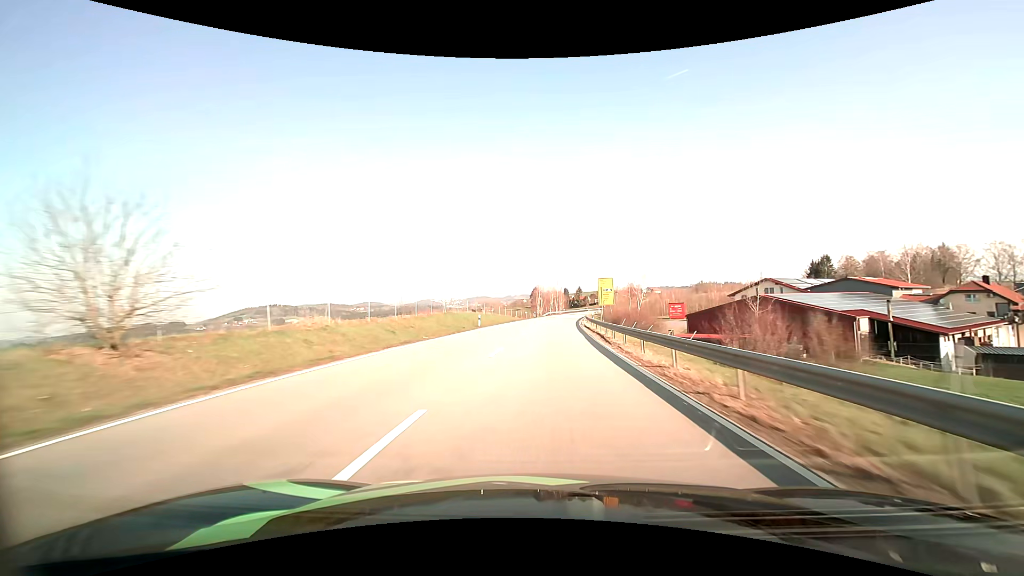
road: primary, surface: asphalt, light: Day
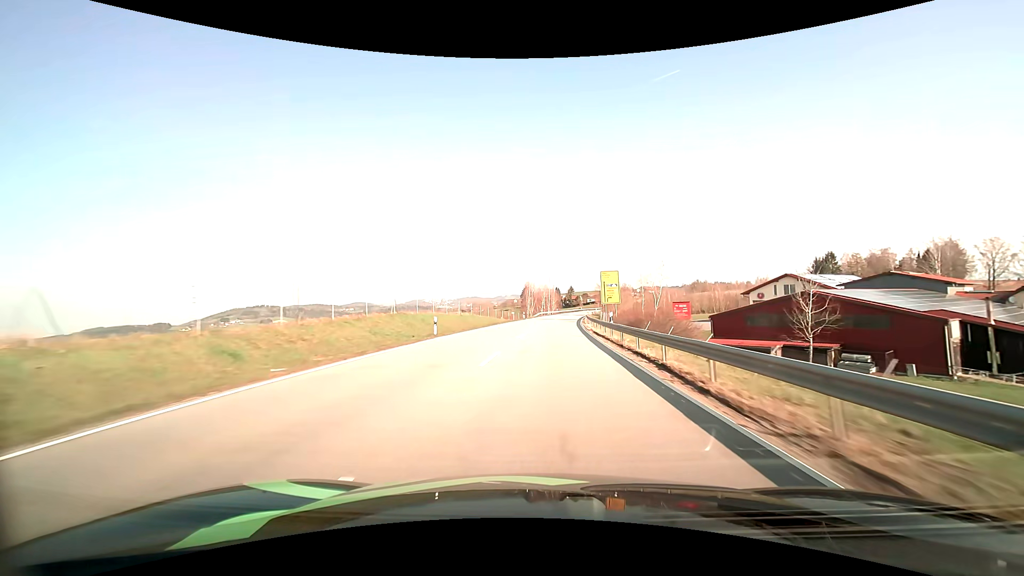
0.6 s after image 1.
(+0.1, +14.6) m; +1°
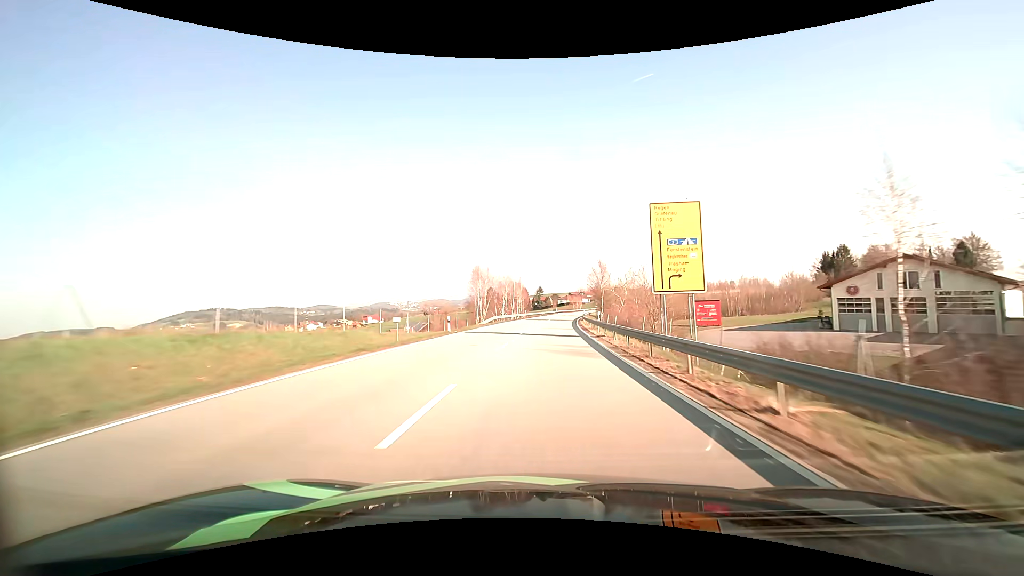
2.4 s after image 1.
(+1.3, +43.2) m; +4°
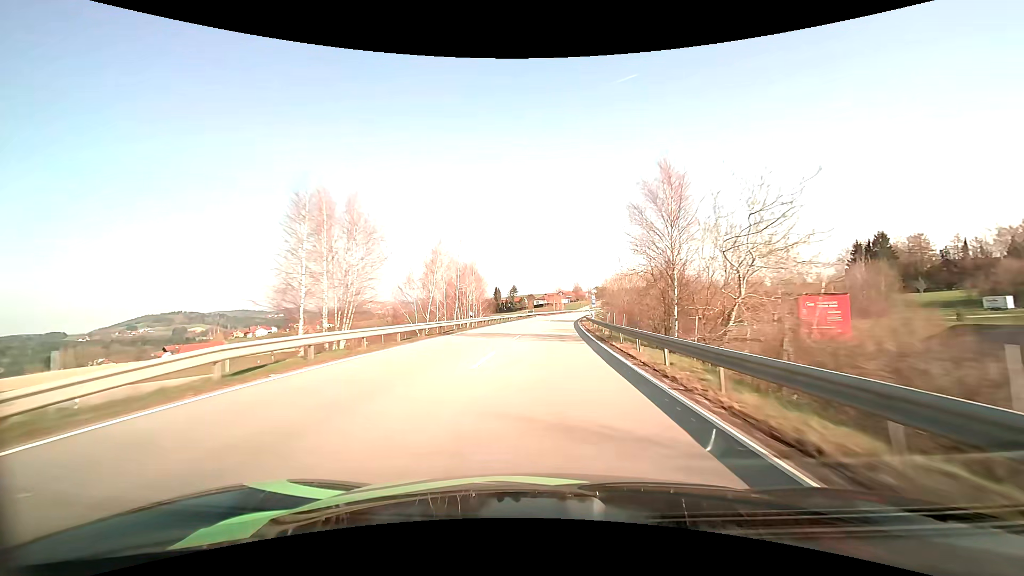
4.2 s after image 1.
(+1.2, +42.6) m; +3°
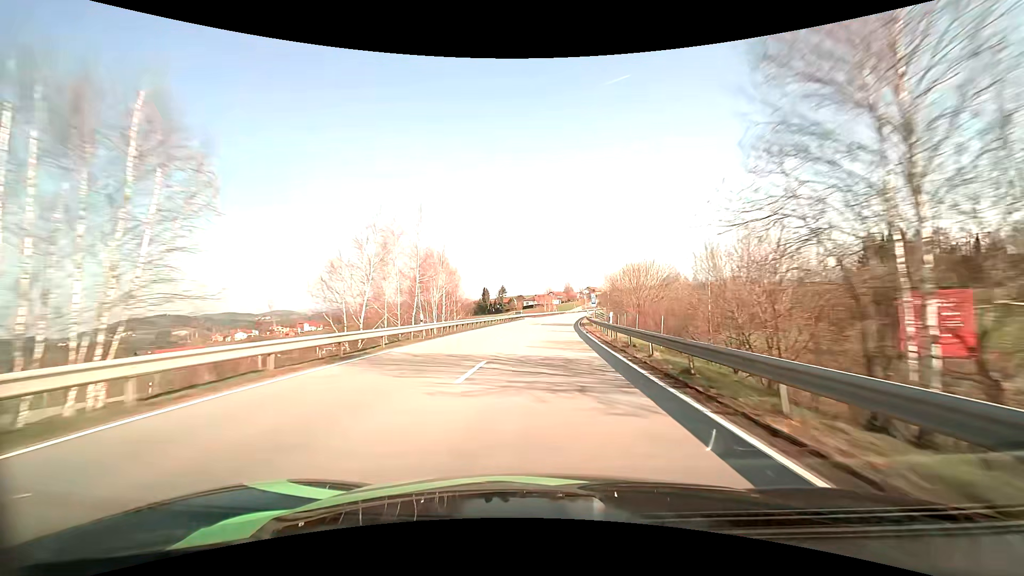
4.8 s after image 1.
(+0.1, +14.1) m; +1°
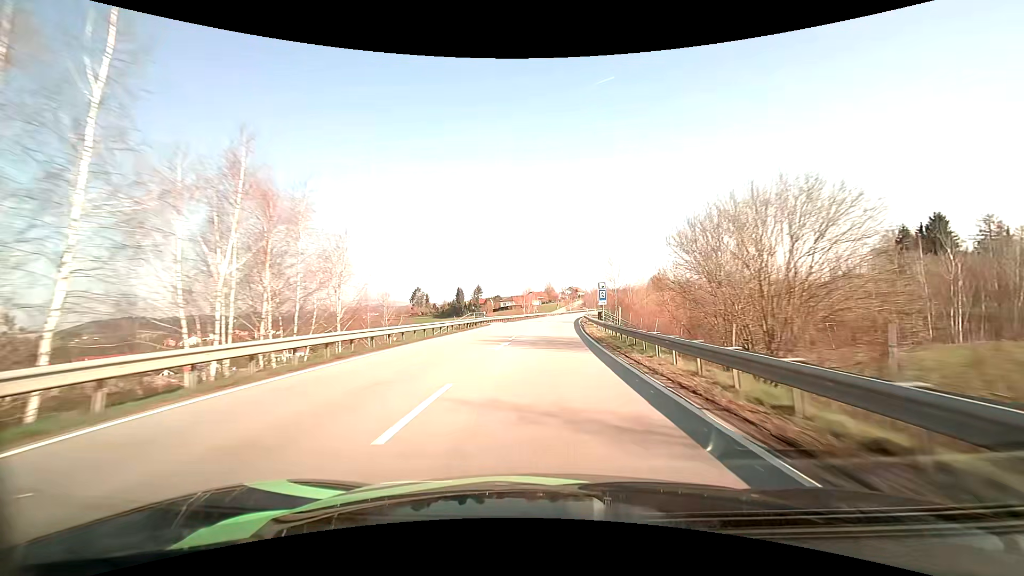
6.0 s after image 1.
(+0.6, +28.1) m; +2°
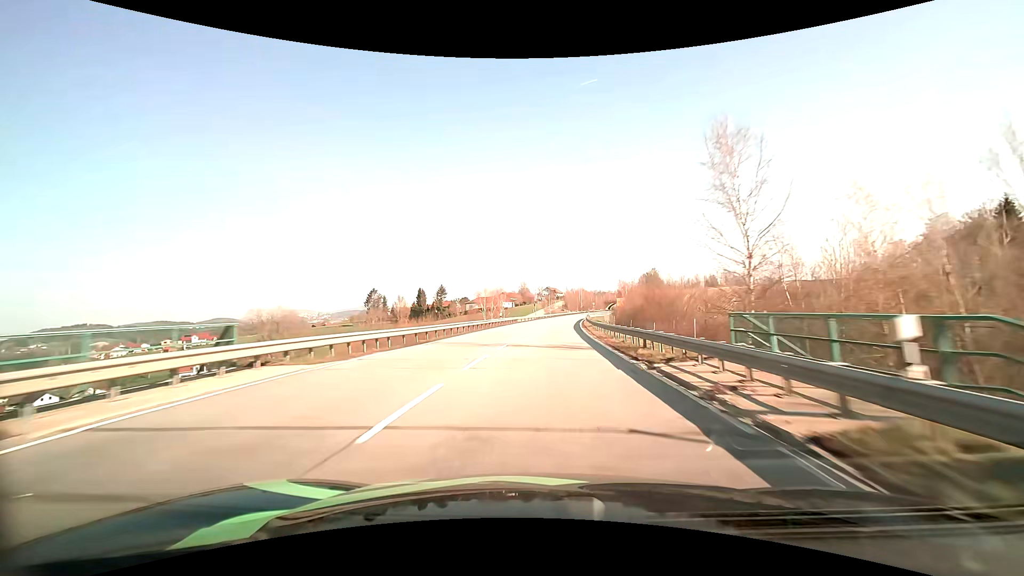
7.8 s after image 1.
(+1.2, +42.3) m; +3°
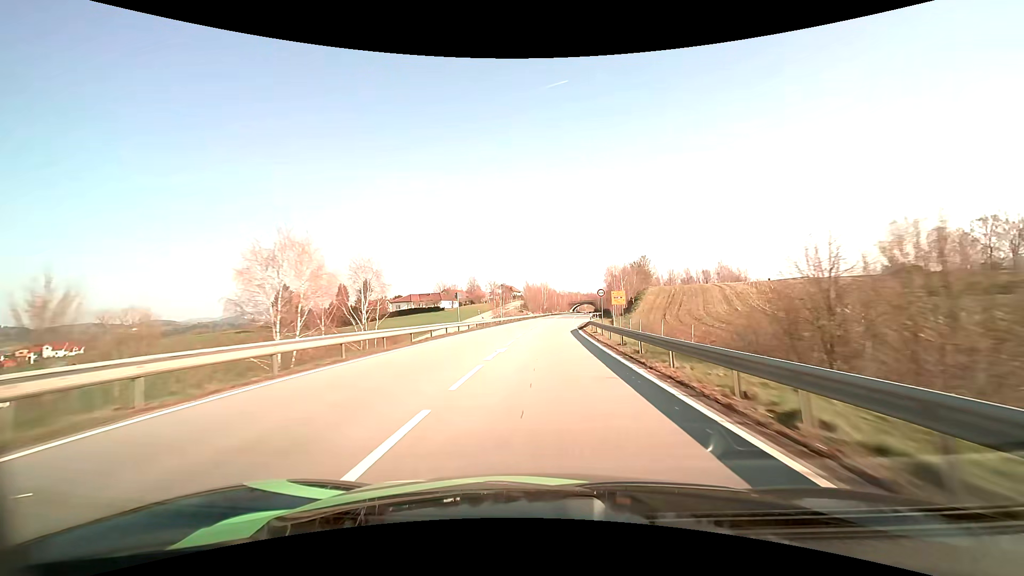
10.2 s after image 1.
(+2.2, +57.2) m; +5°
(0, +10) (0, +20) (+1, +30) (+1, +40) (+1, +50) (+2, +60) (+2, +70) (+3, +80) (+4, +90) (+5, +100) m
